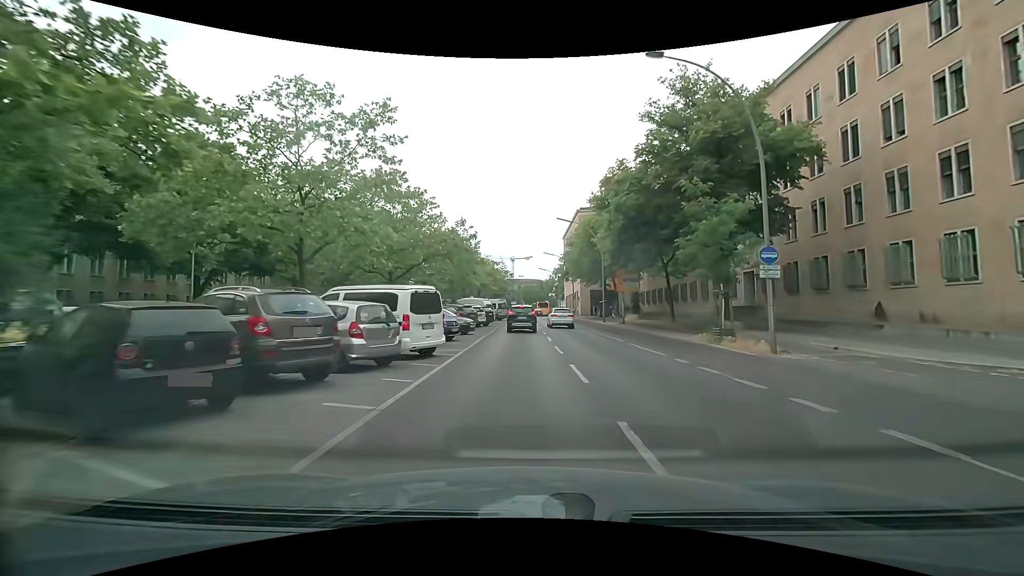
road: secondary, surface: asphalt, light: Day
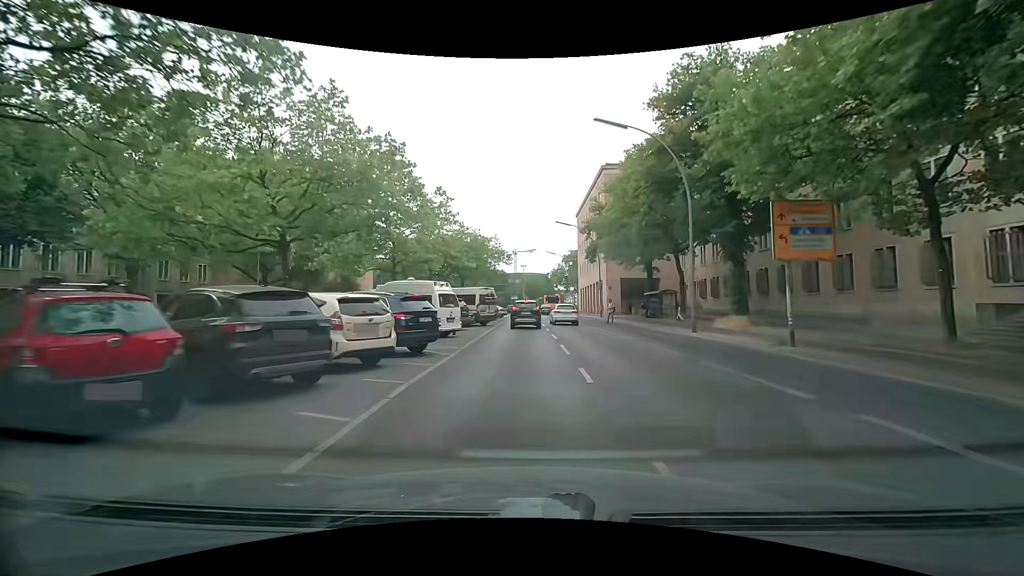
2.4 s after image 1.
(+0.1, +25.6) m; 0°
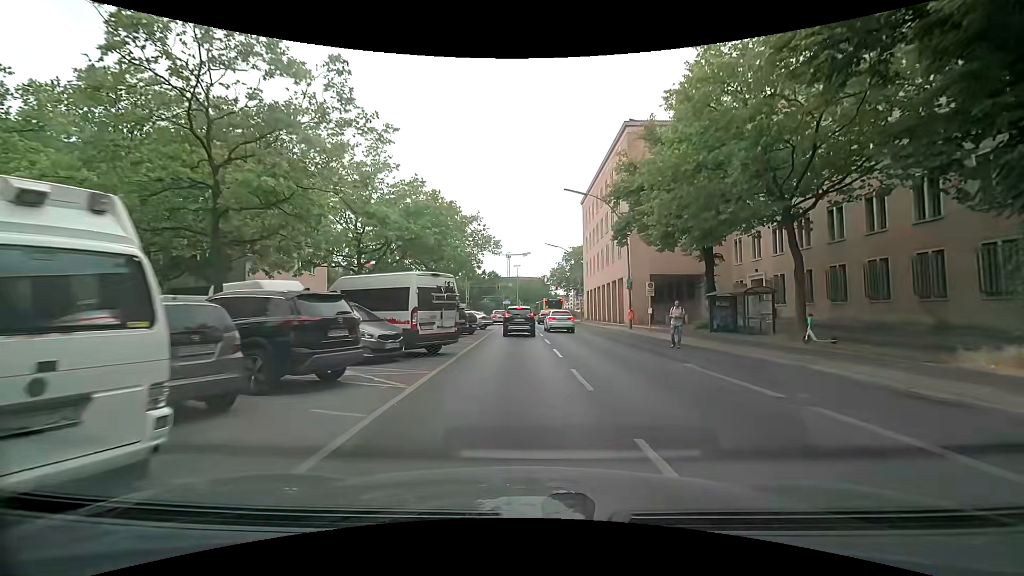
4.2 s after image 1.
(-0.1, +17.1) m; +1°
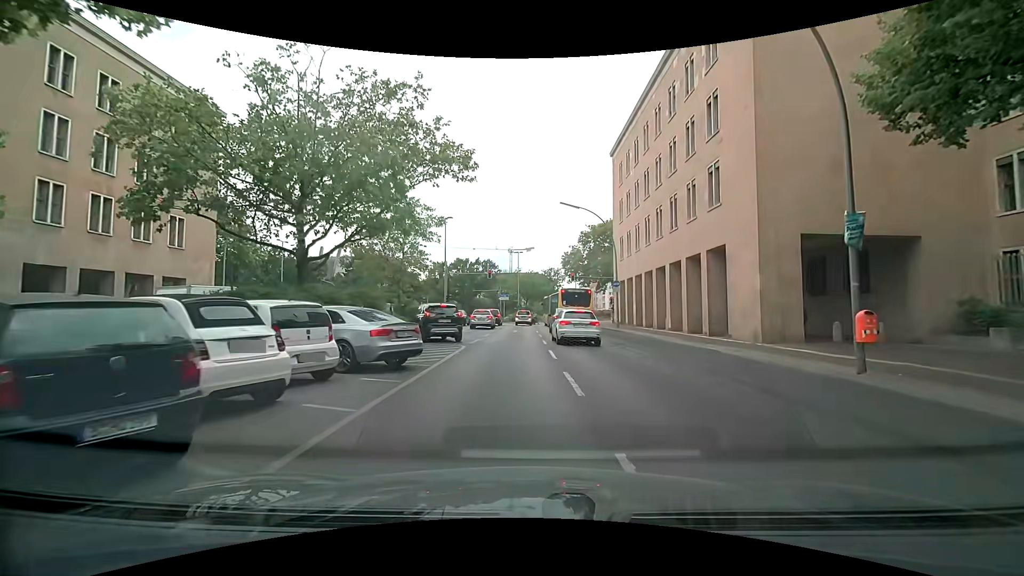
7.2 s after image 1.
(-0.1, +24.6) m; -1°
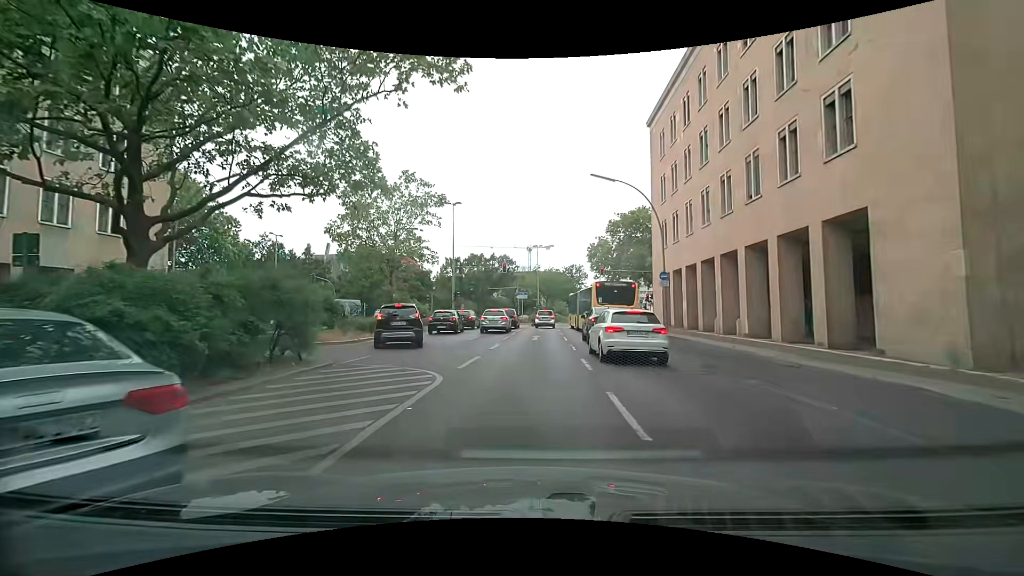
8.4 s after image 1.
(-0.1, +8.4) m; -3°
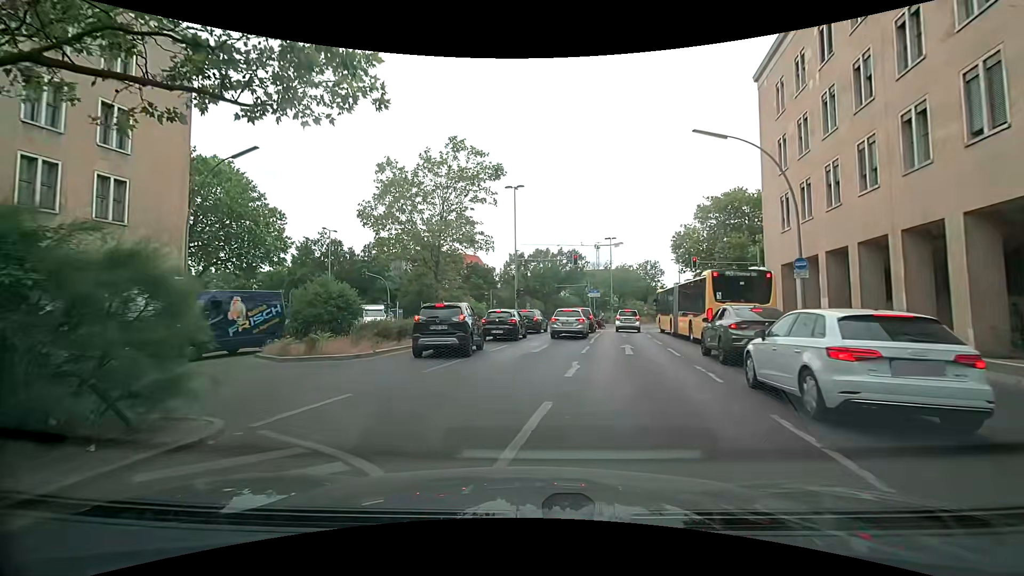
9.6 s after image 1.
(-0.2, +7.1) m; -6°
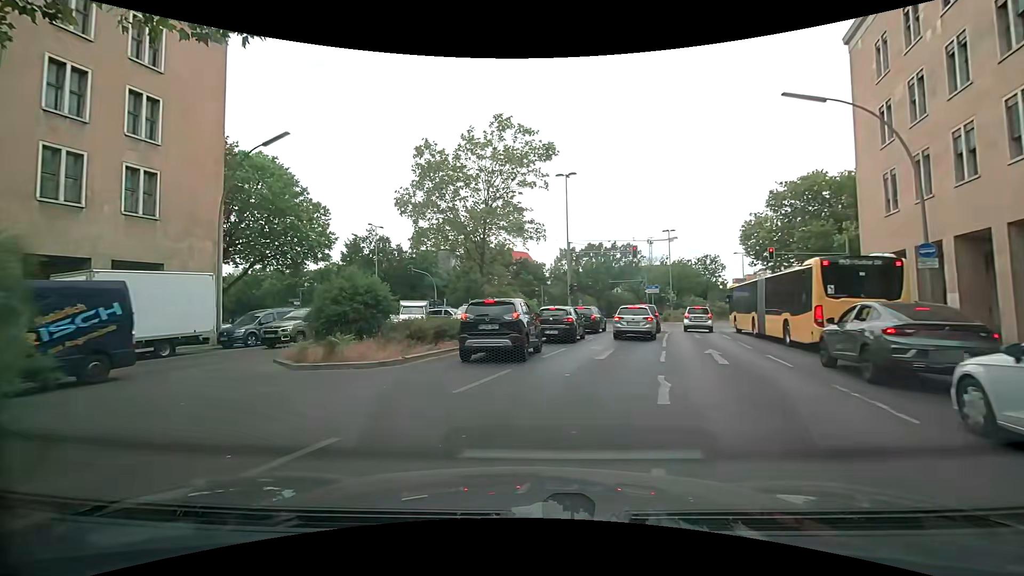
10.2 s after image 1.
(-0.1, +2.9) m; -6°
